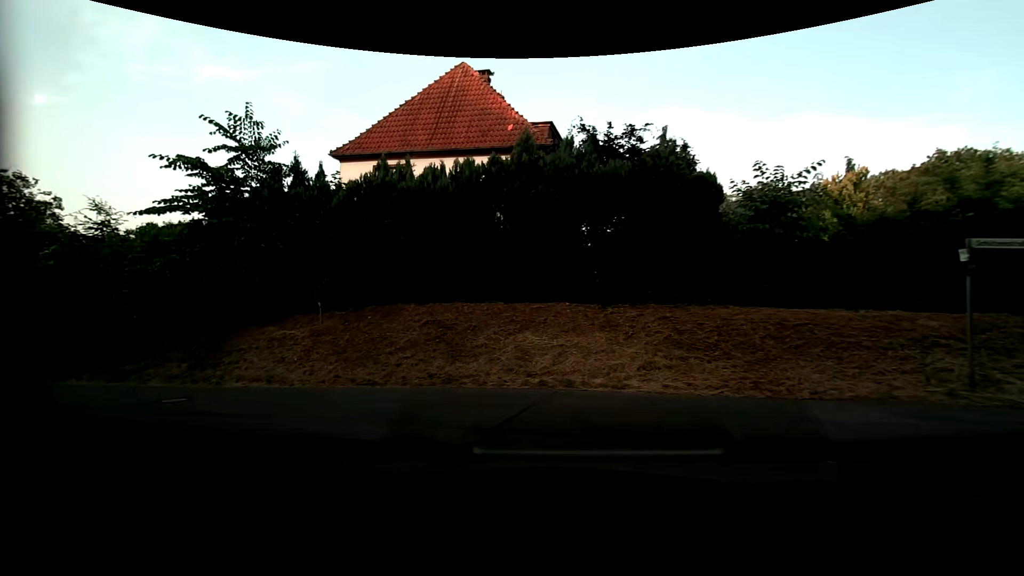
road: residential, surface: asphalt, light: Day
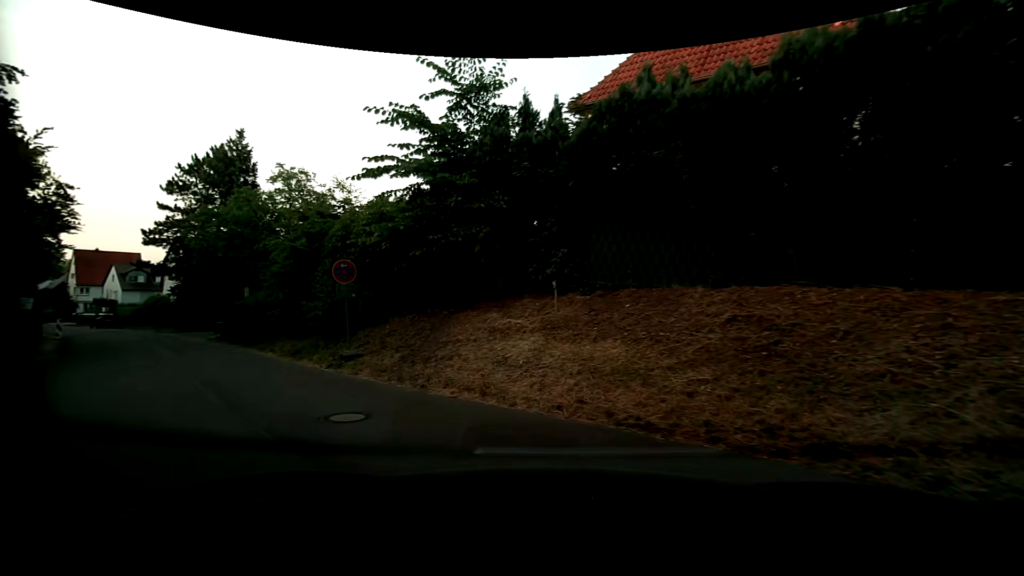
(-1.2, +4.9) m; -28°
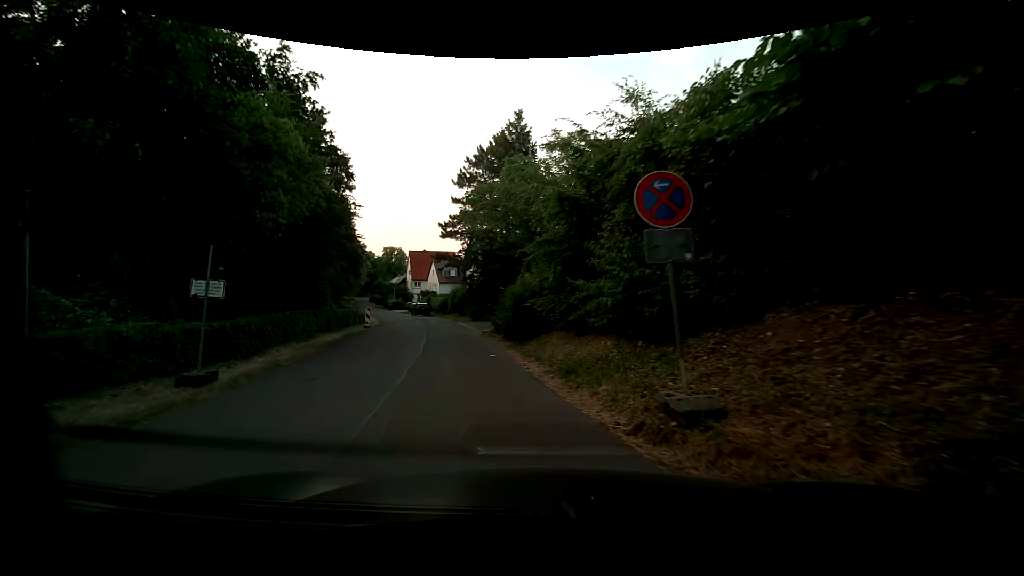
(-2.2, +7.6) m; -31°
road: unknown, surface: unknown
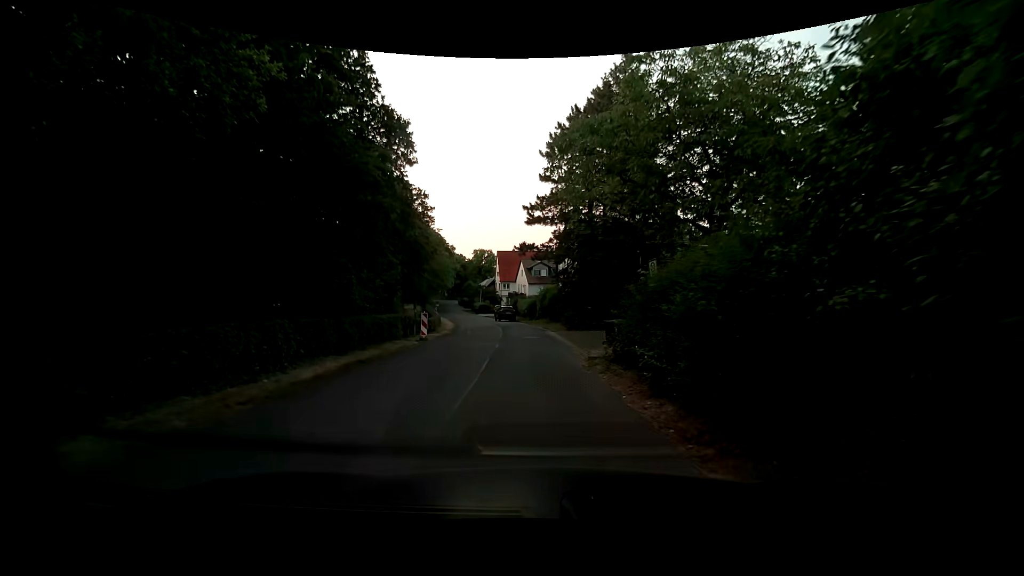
(-1.2, +9.6) m; -11°
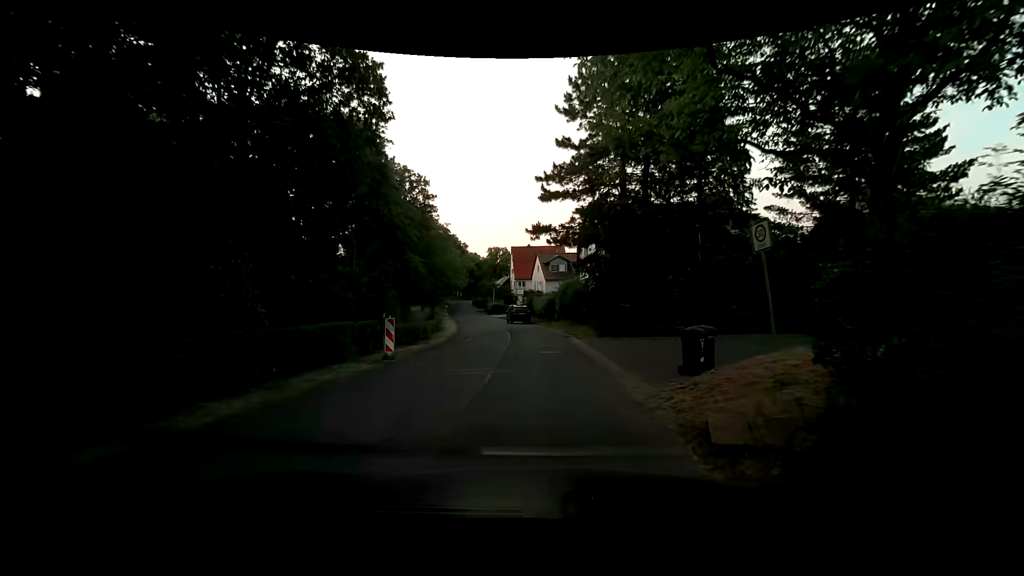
(-0.1, +7.8) m; -2°
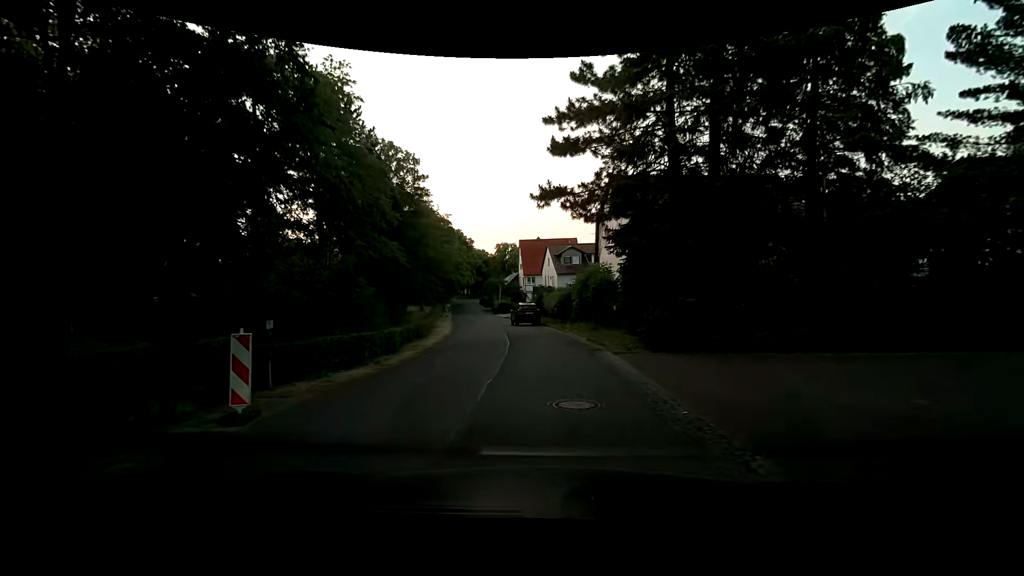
(-0.2, +8.3) m; -2°
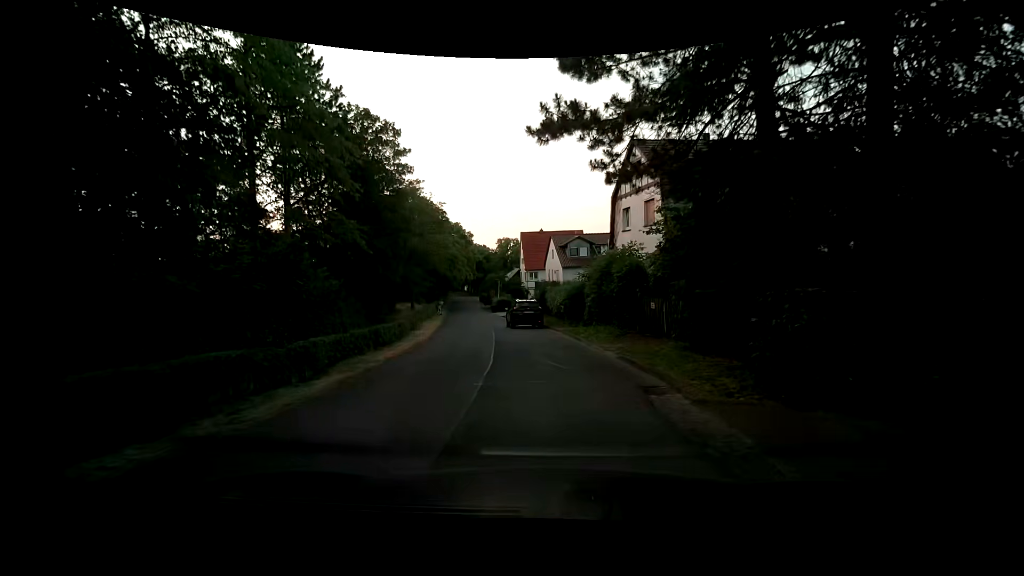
(0.0, +7.1) m; +1°
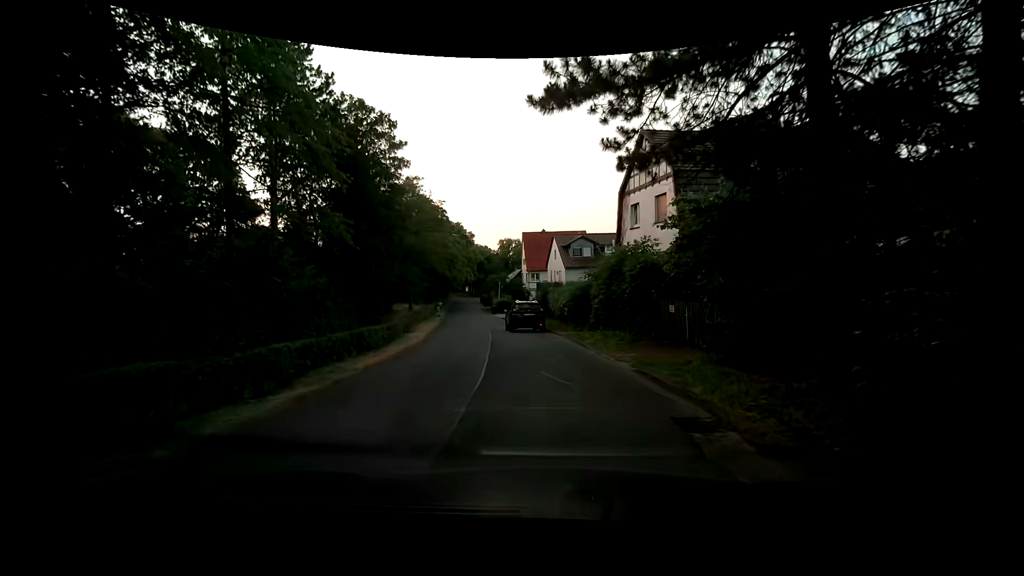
(0.0, +2.0) m; -1°
(0, +10) (-2, +20) (-5, +29) (-6, +39) (-7, +49) (-8, +59) (-10, +69) (-12, +79) (-14, +89) (-16, +99) m
